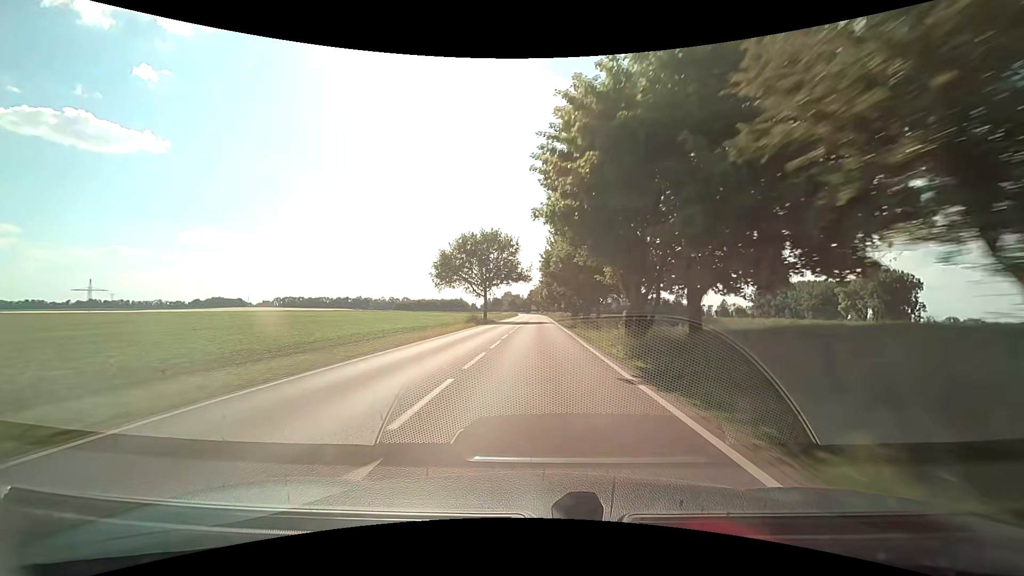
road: secondary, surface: asphalt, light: Day
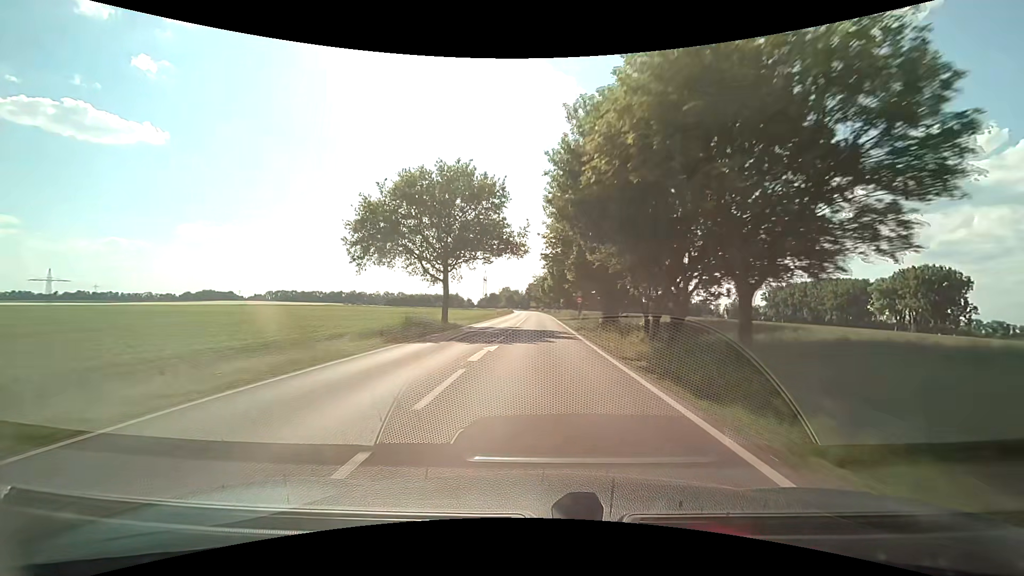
(+0.2, +28.9) m; 0°
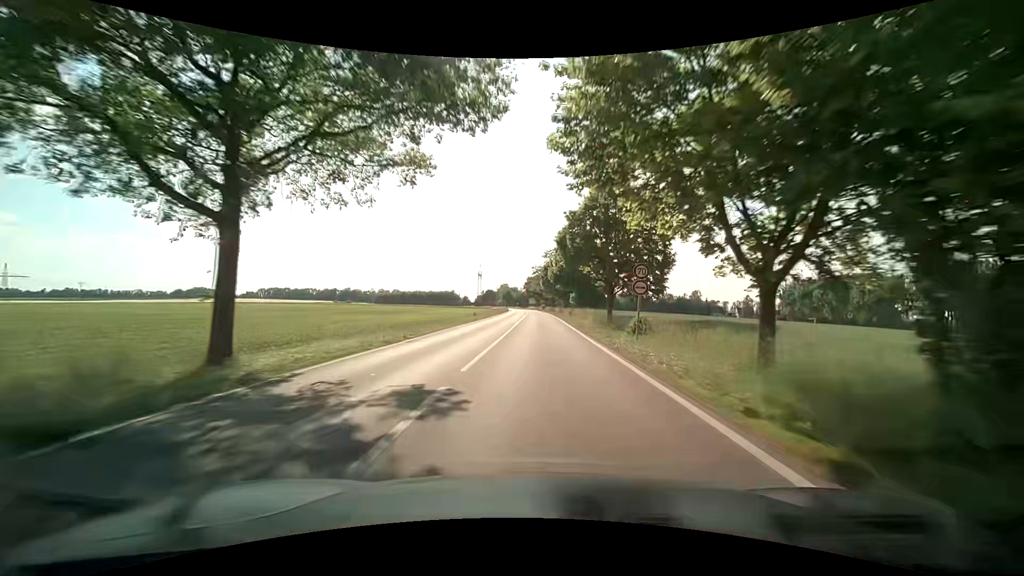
(0.0, +26.2) m; 0°
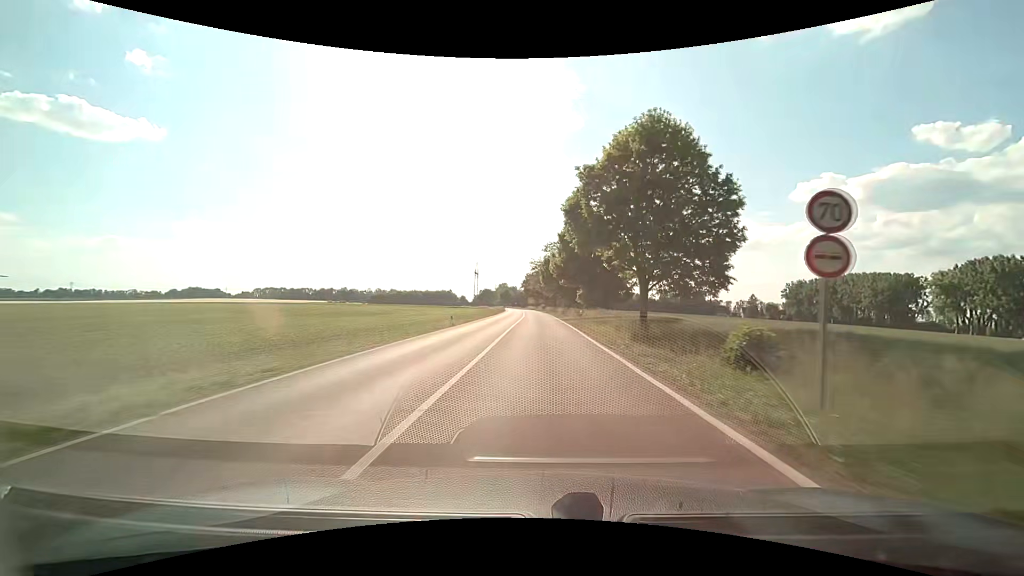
(+0.1, +11.9) m; 0°
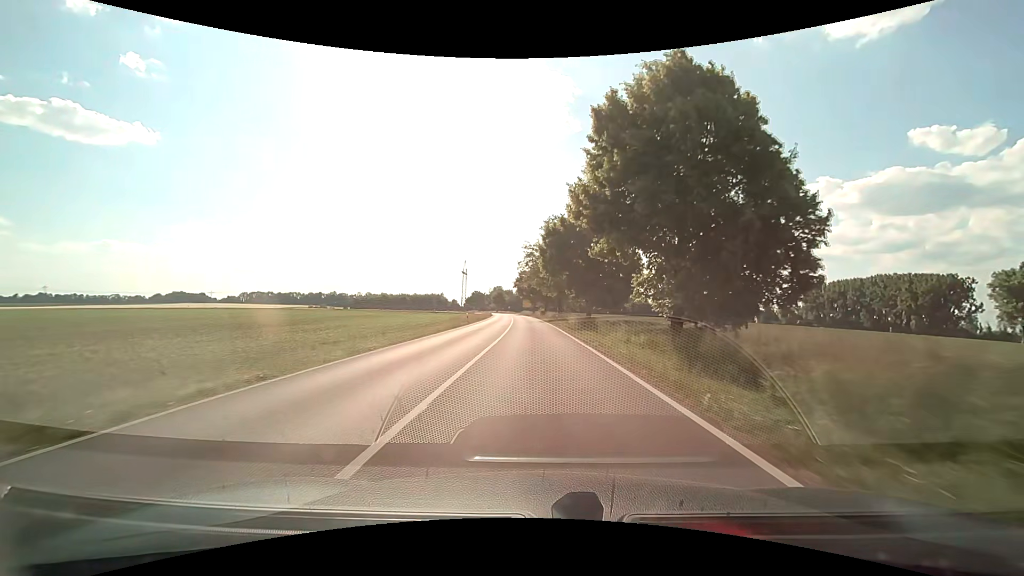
(+0.3, +32.6) m; +1°
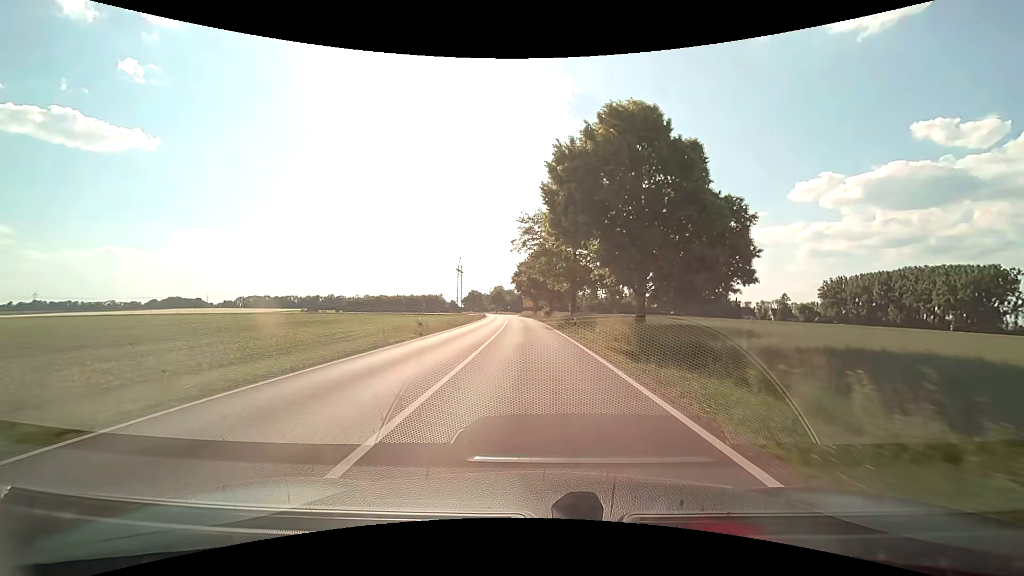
(-0.2, +20.8) m; -1°
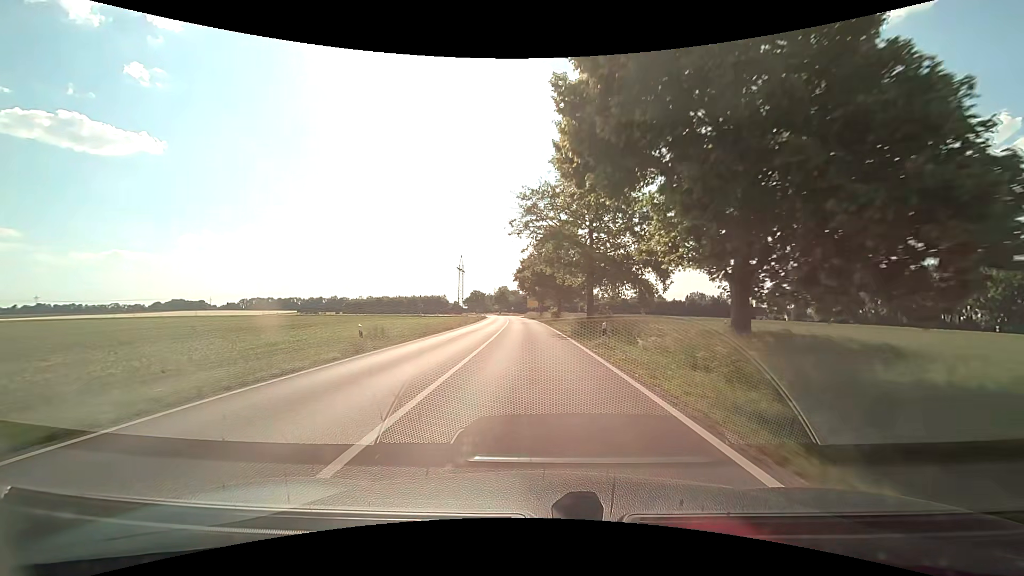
(0.0, +10.4) m; -1°
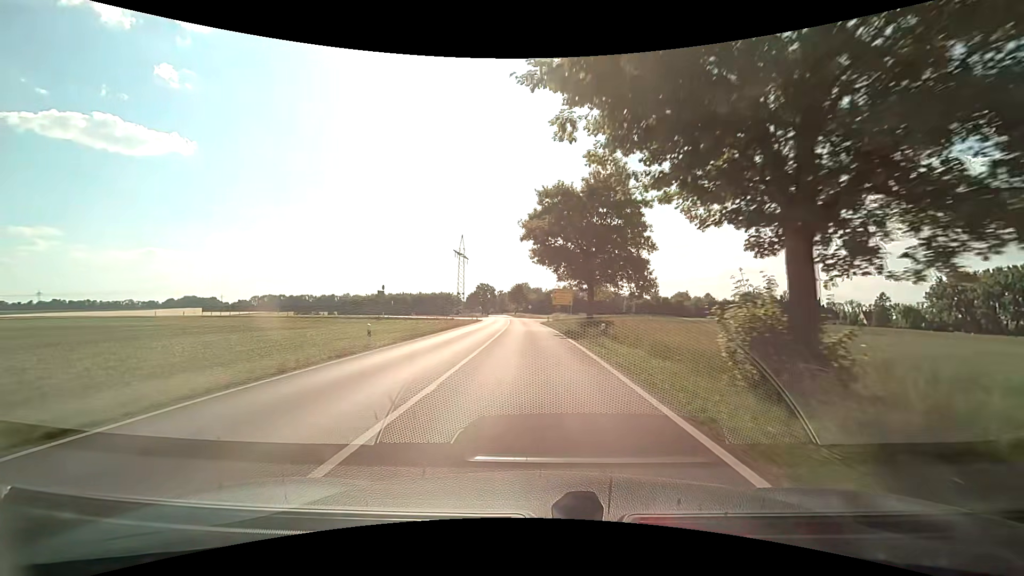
(-1.1, +52.3) m; -2°
(0, +10) (0, +20) (-1, +30) (-1, +40) (-1, +50) (-2, +60) (-2, +70) (-3, +80) (-4, +90) (-5, +100) m
